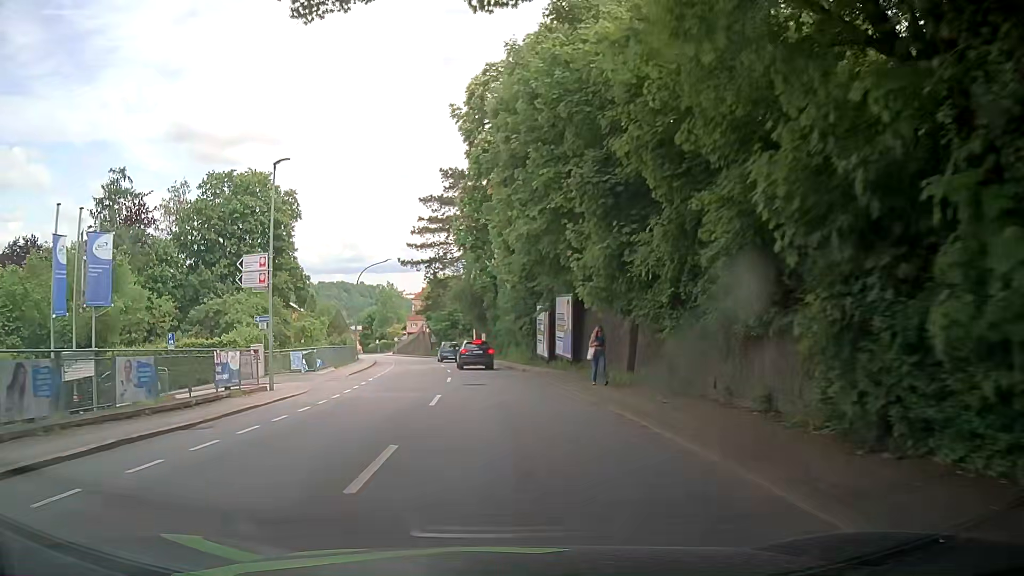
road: tertiary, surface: asphalt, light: Day
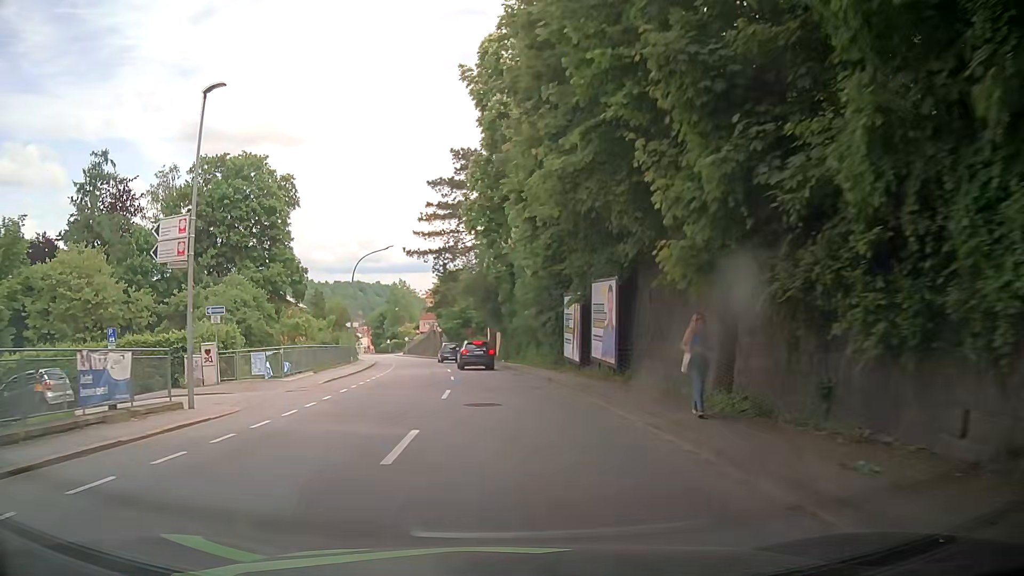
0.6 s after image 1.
(0.0, +7.5) m; 0°
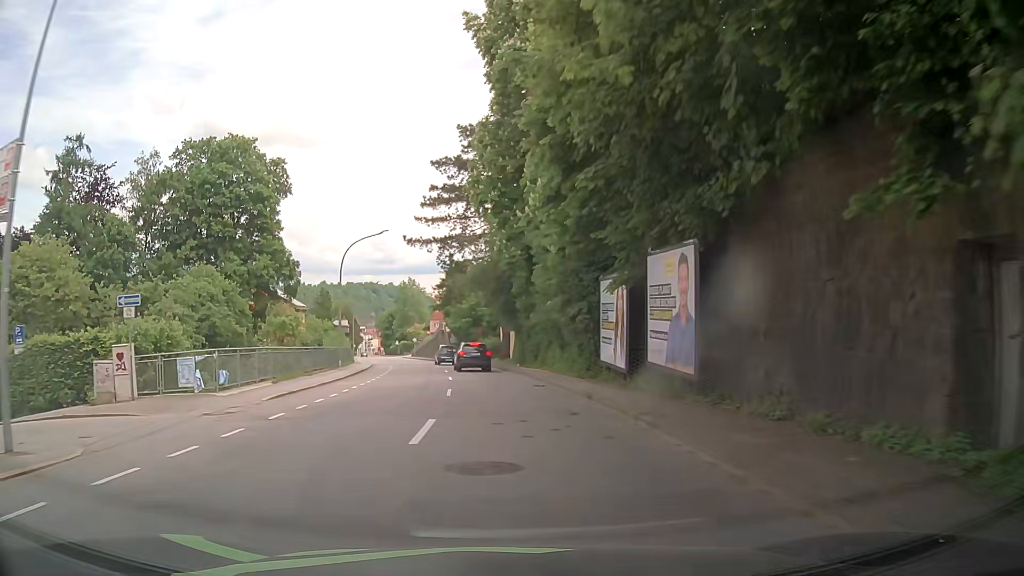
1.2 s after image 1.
(-0.2, +7.5) m; -2°
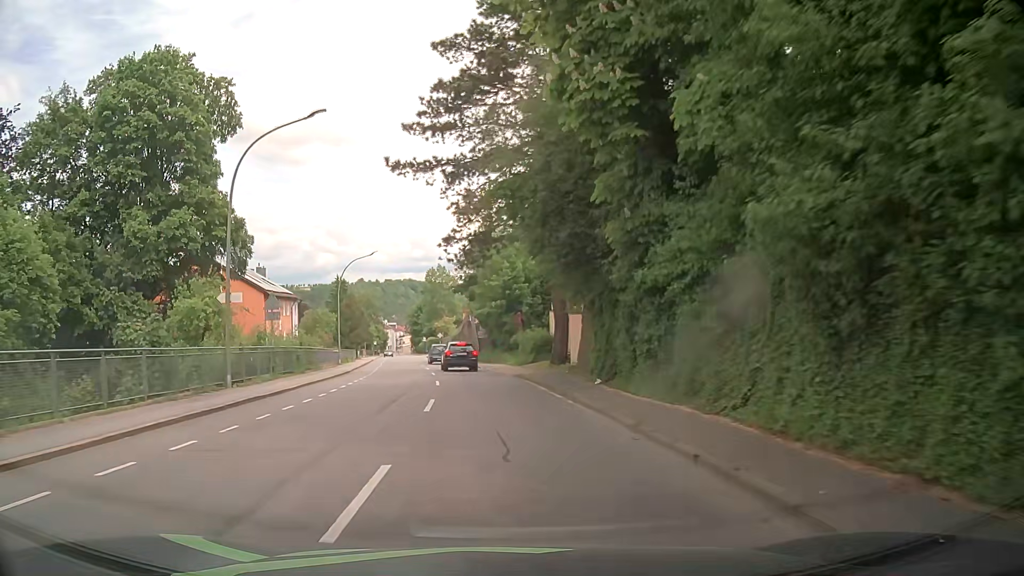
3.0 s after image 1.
(-0.3, +22.6) m; -4°
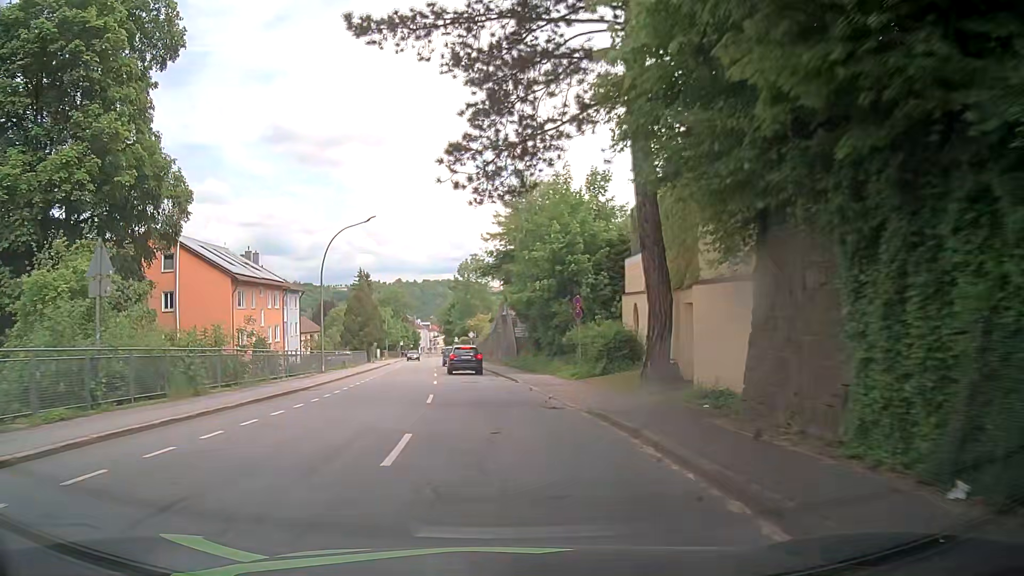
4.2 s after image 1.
(-0.2, +15.1) m; -2°
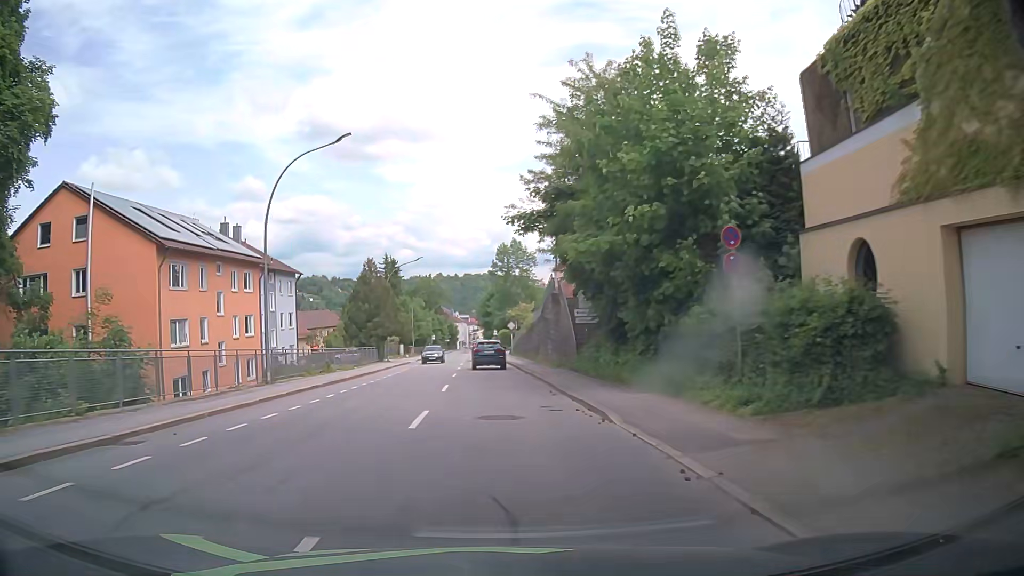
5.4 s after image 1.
(-0.5, +15.1) m; -4°
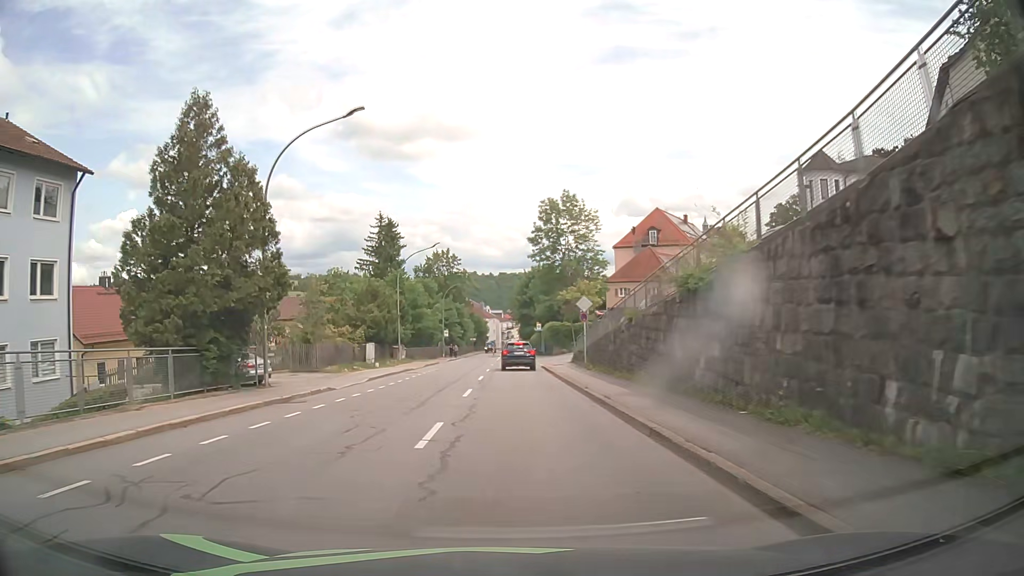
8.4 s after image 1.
(-1.8, +38.0) m; -3°
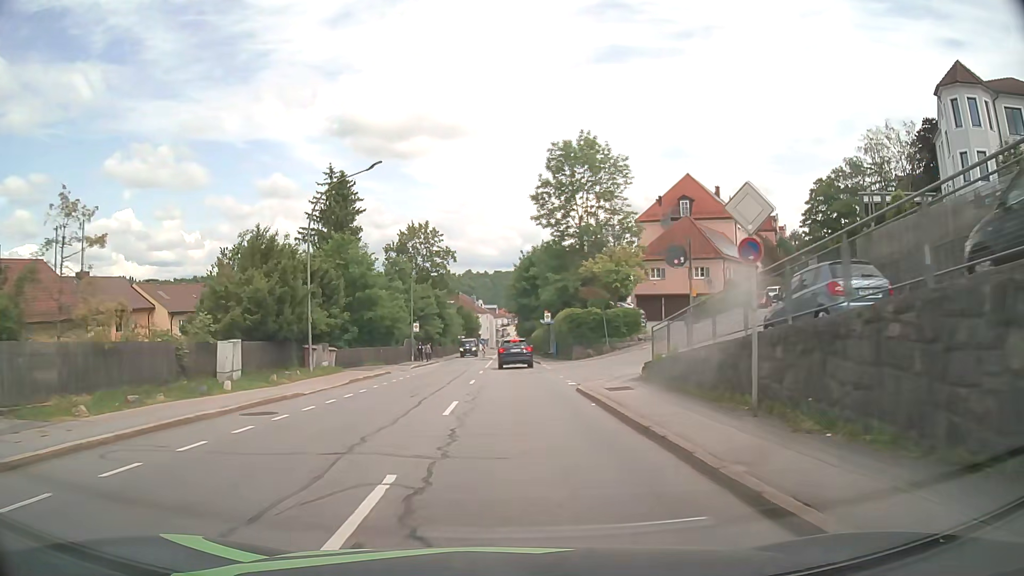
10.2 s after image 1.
(-0.1, +22.8) m; +1°
(0, +10) (0, +20) (0, +30) (0, +40) (0, +50) (-1, +60) (-1, +70) (-1, +80) (-1, +90) (-1, +100) m
